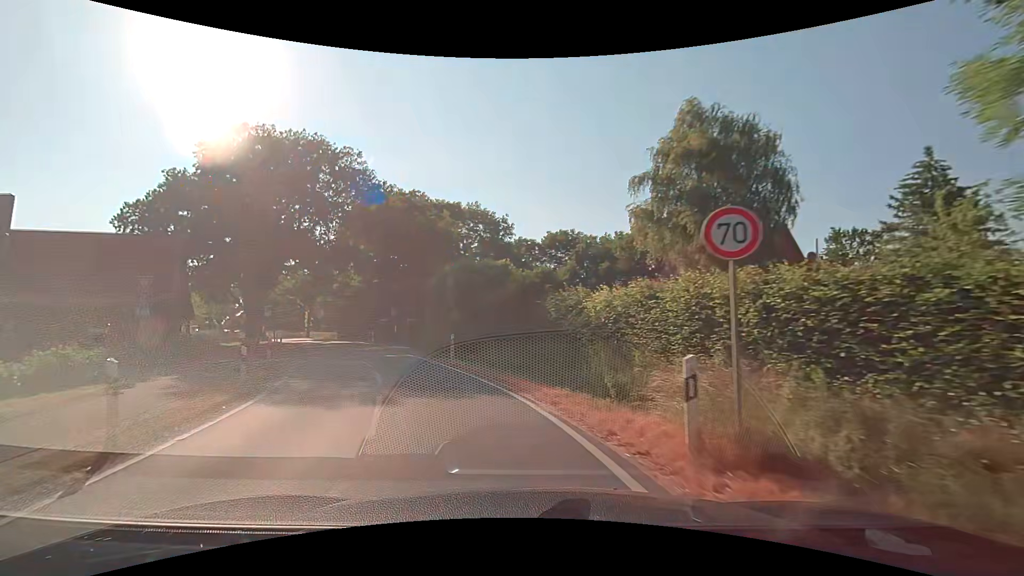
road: tertiary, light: Day
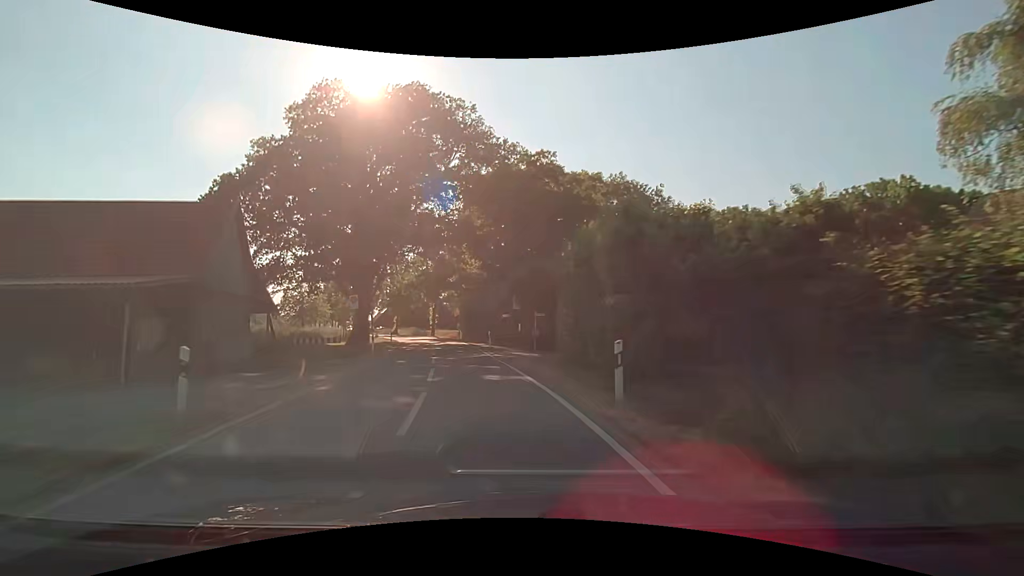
(-1.9, +12.6) m; -16°
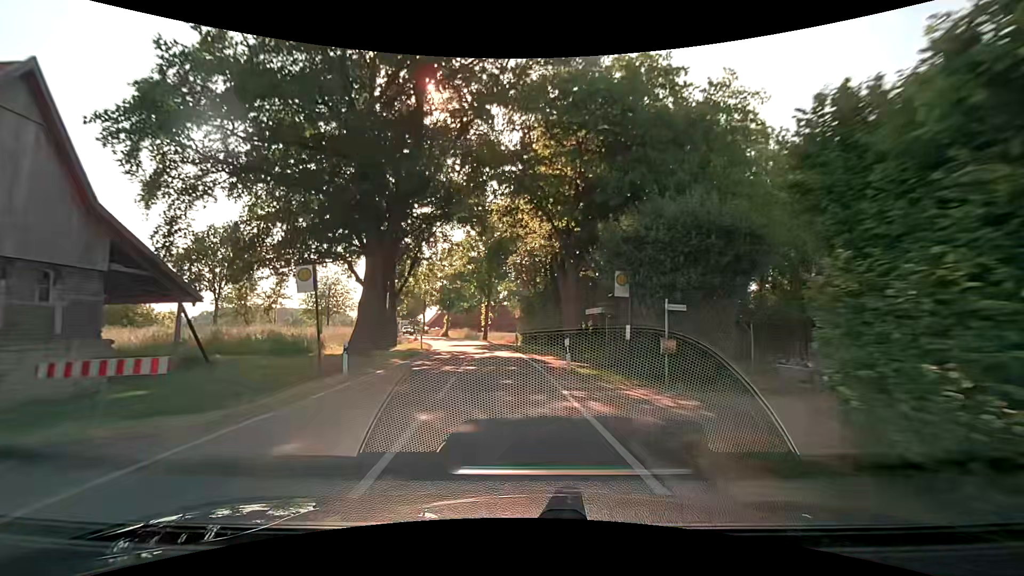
(-1.4, +15.0) m; -8°
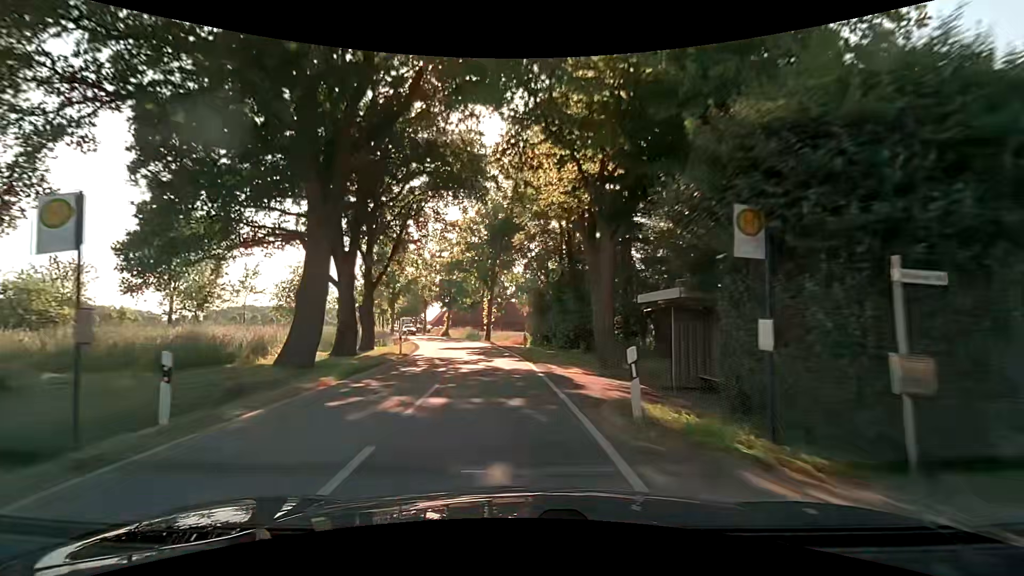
(0.0, +8.3) m; -1°
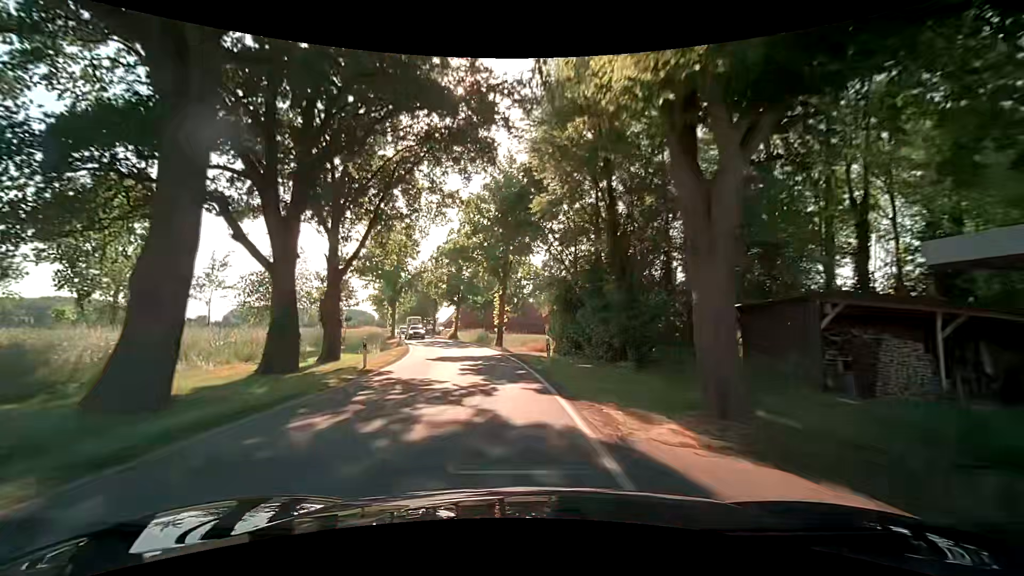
(-0.2, +8.8) m; -2°
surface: asphalt
